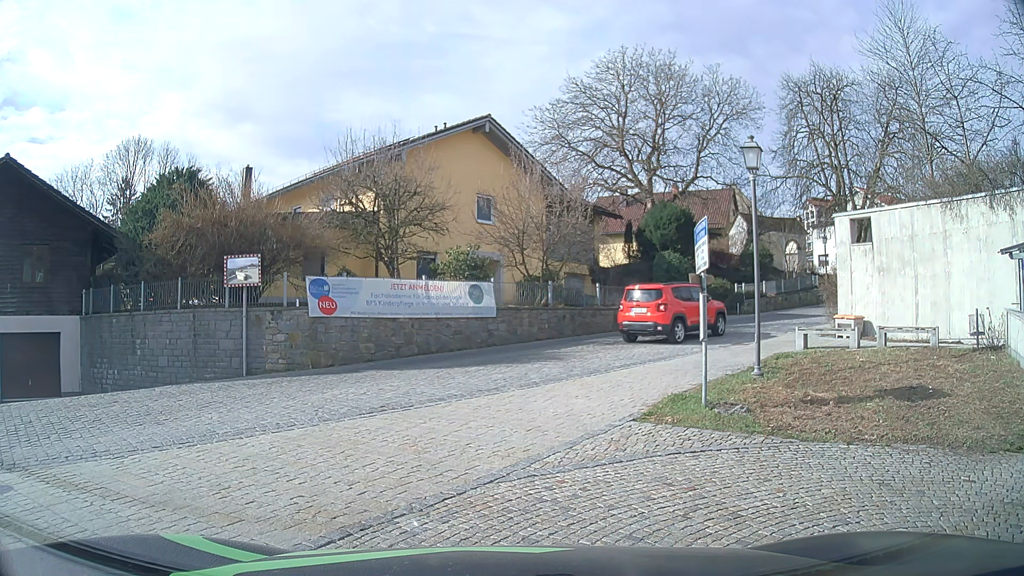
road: tertiary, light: Day
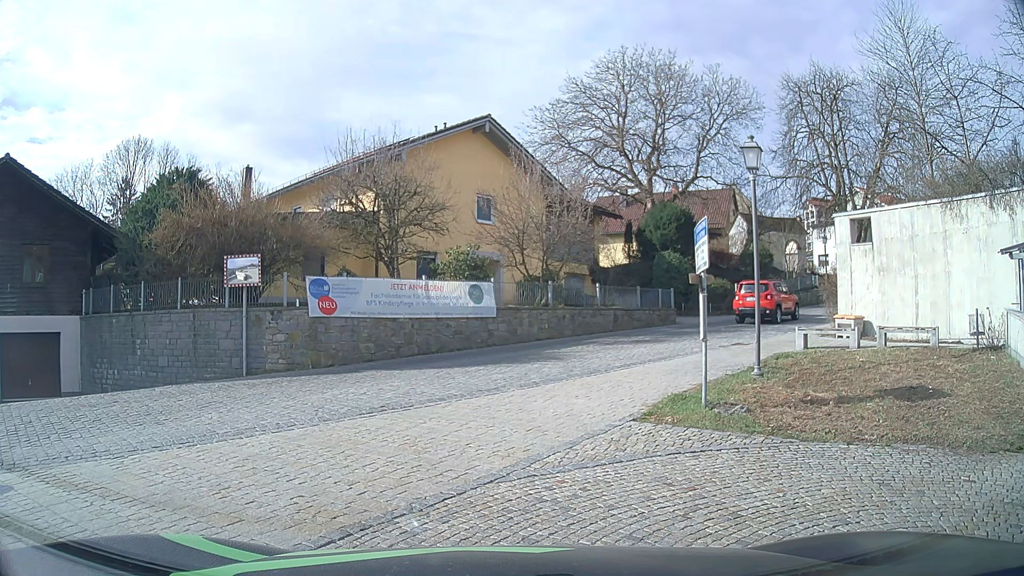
(0.0, 0.0) m; 0°
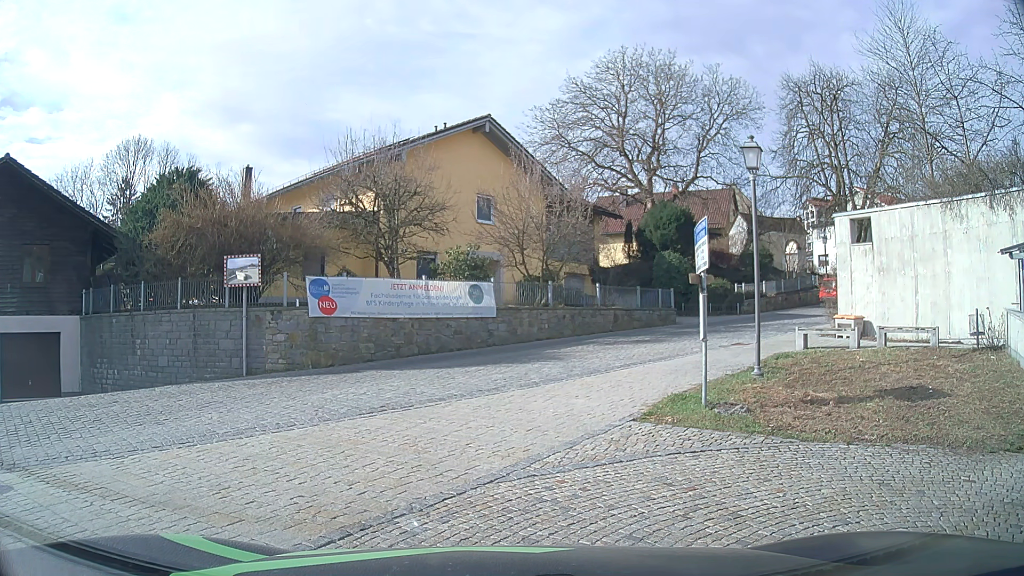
(0.0, 0.0) m; 0°
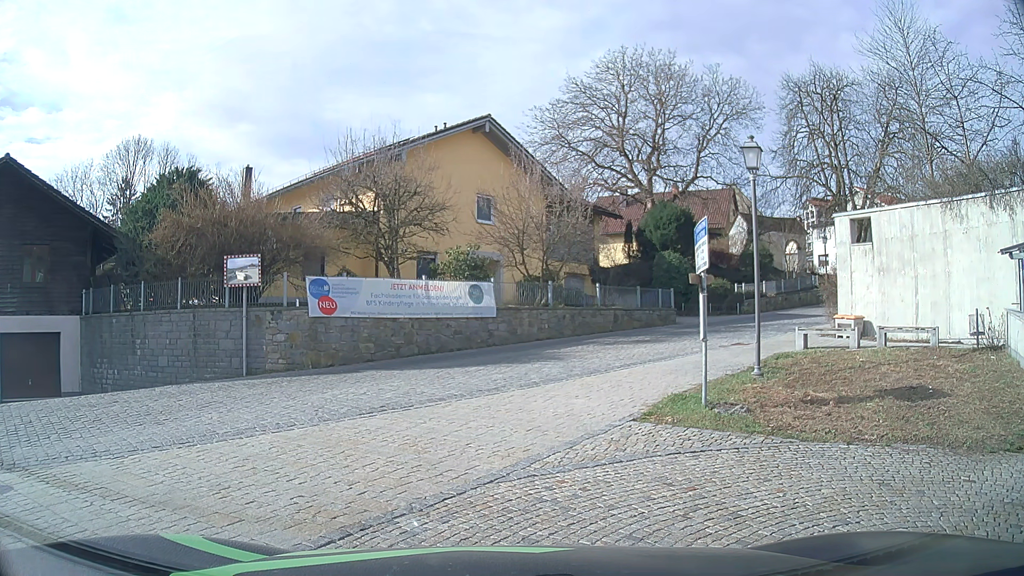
(0.0, 0.0) m; 0°
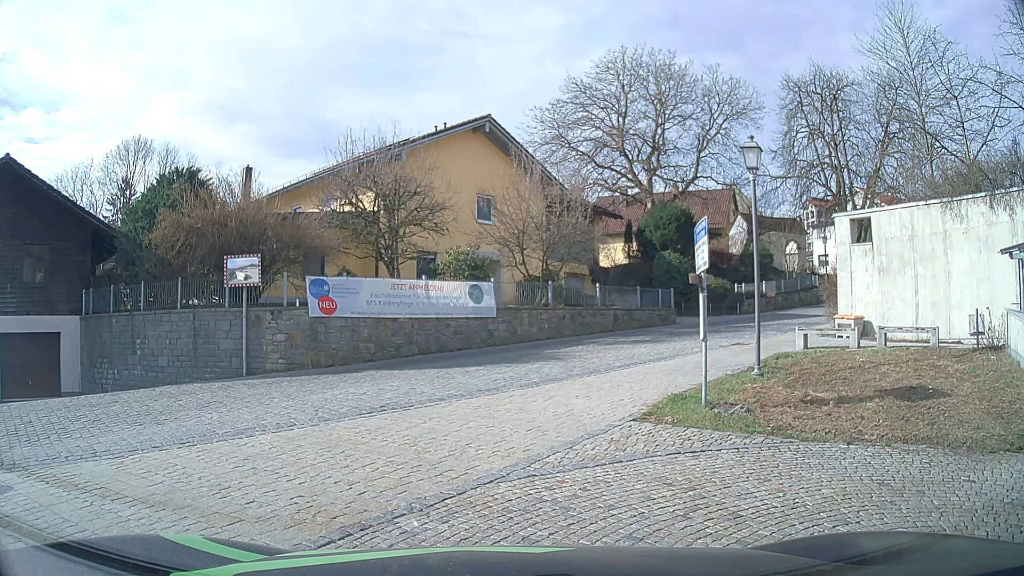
(0.0, 0.0) m; 0°
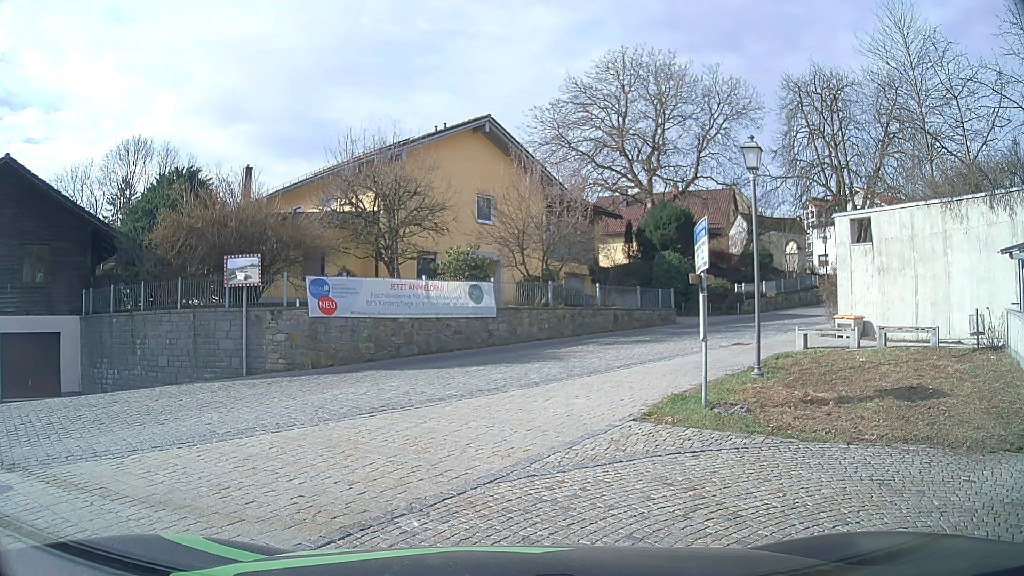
(0.0, 0.0) m; 0°
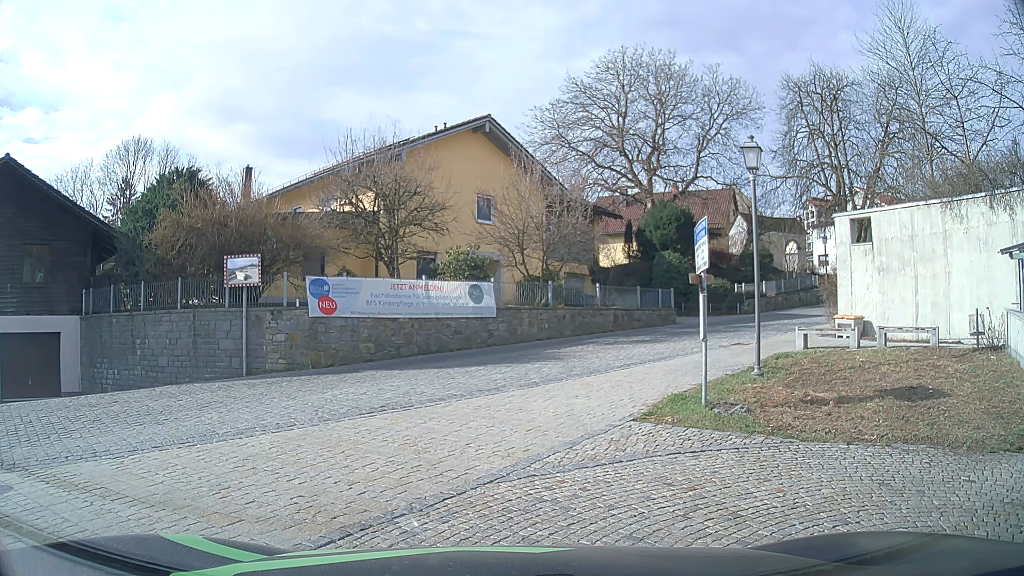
(0.0, 0.0) m; 0°
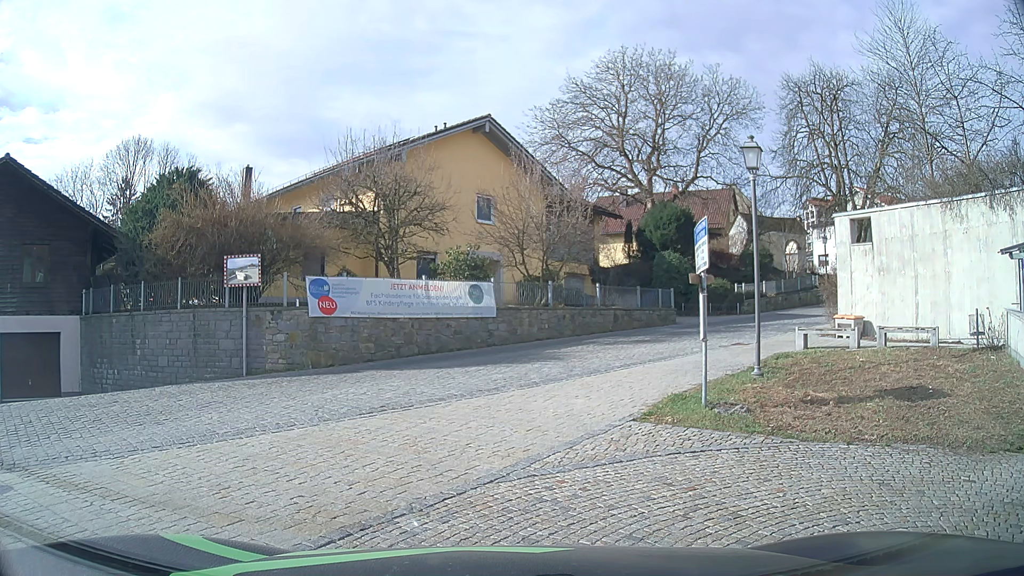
(0.0, 0.0) m; 0°
